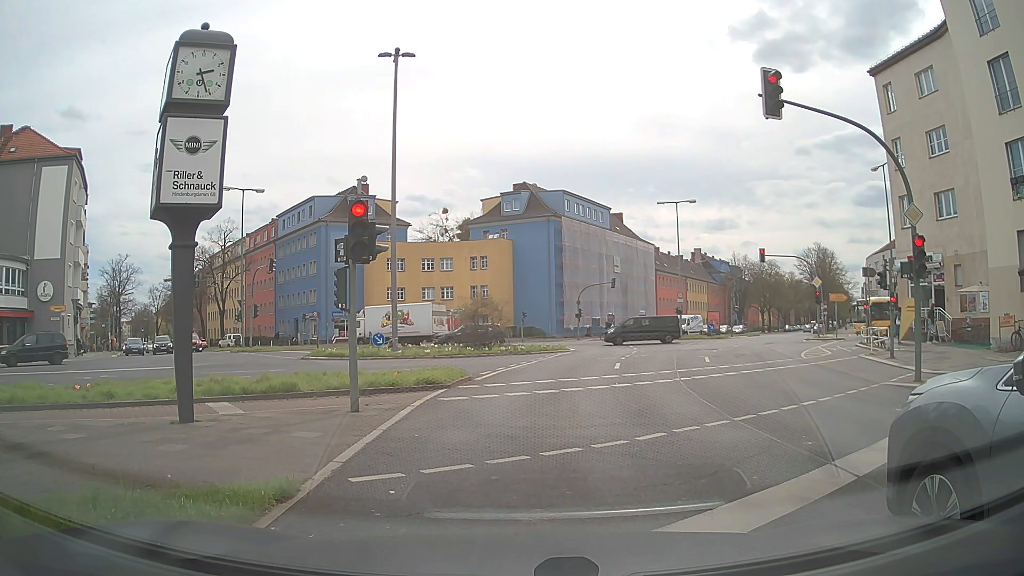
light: Day
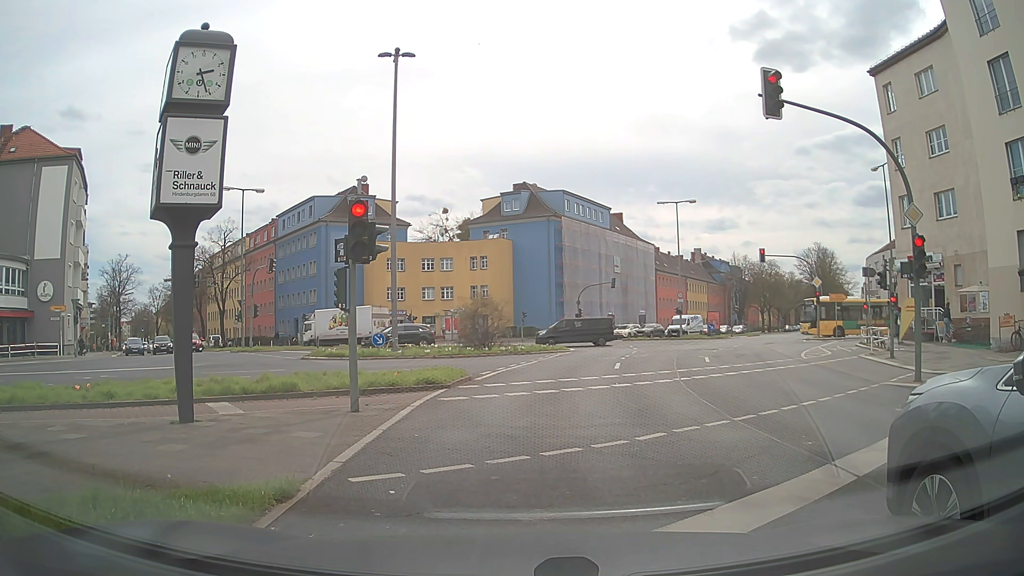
(0.0, 0.0) m; 0°
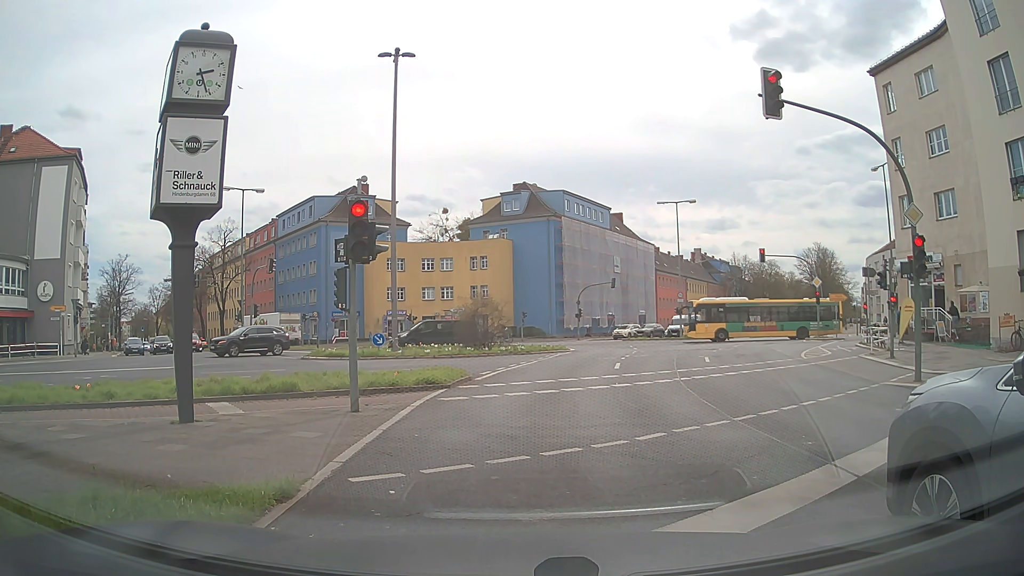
(0.0, 0.0) m; 0°
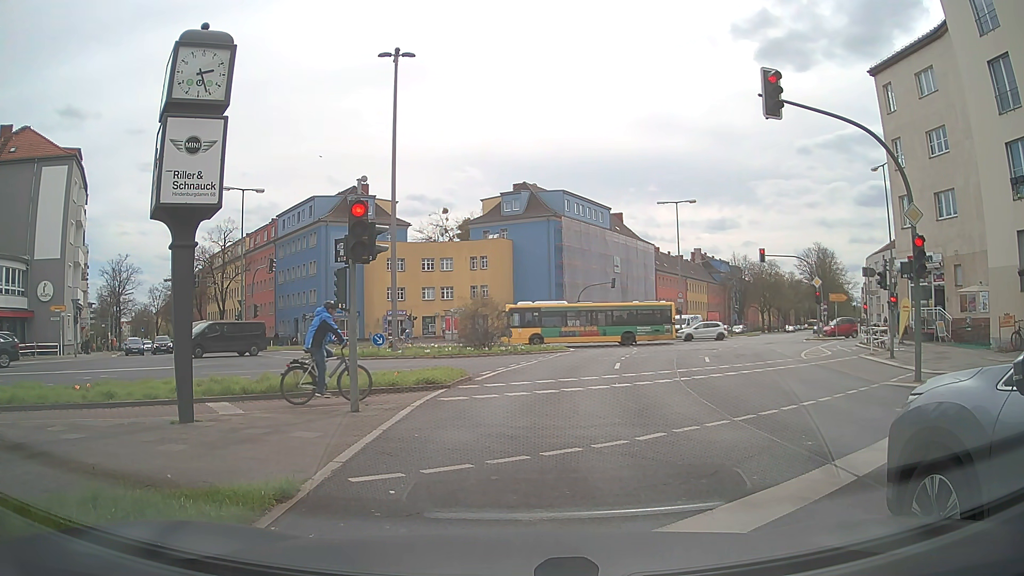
(0.0, 0.0) m; 0°
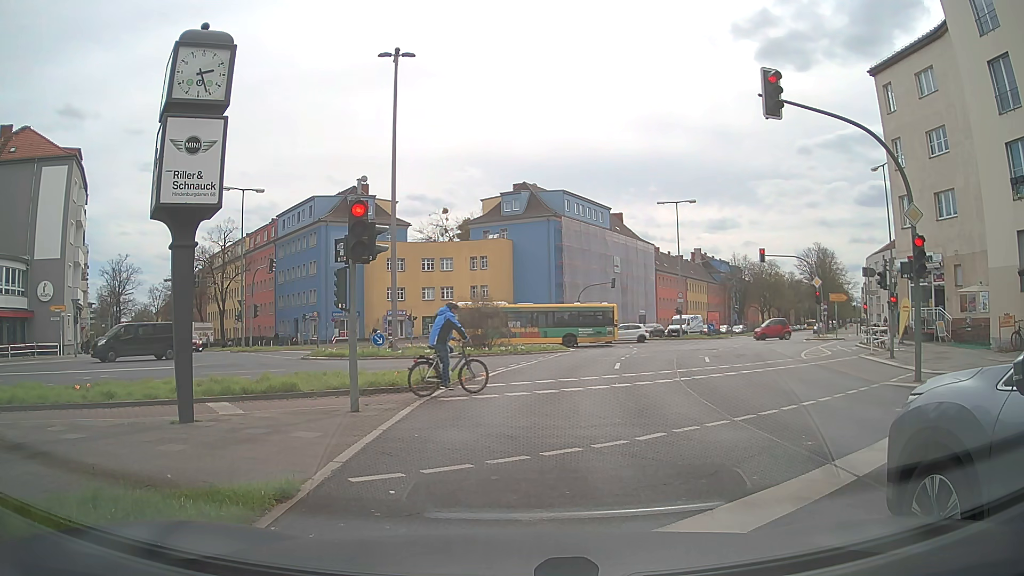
(0.0, 0.0) m; 0°
